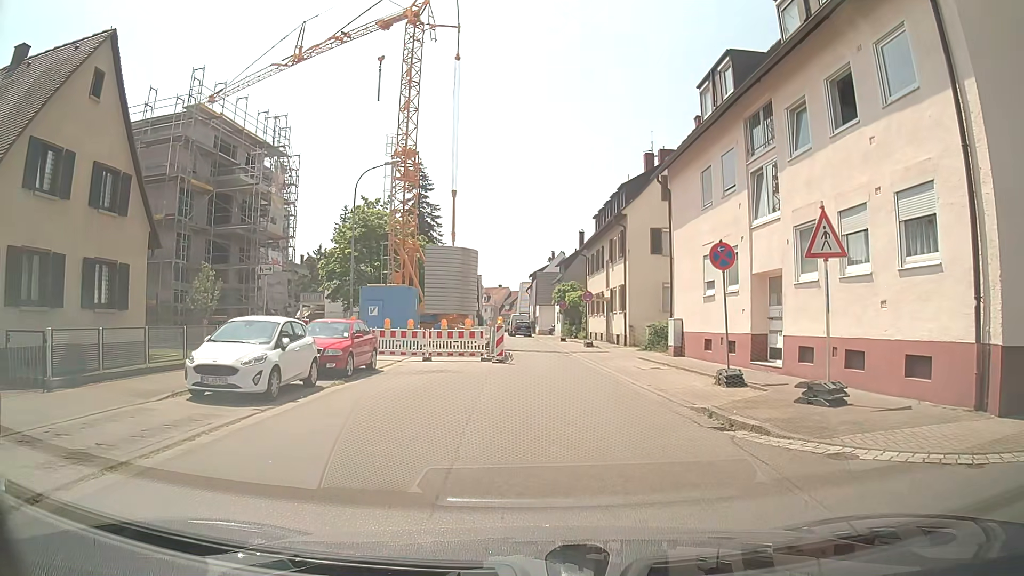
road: residential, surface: asphalt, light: Day
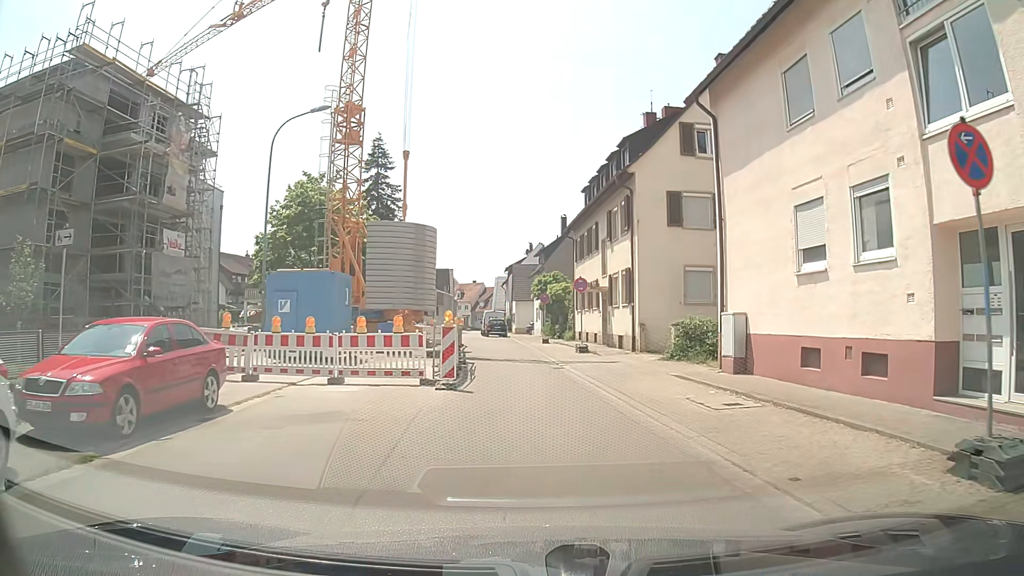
(0.0, +9.5) m; +2°
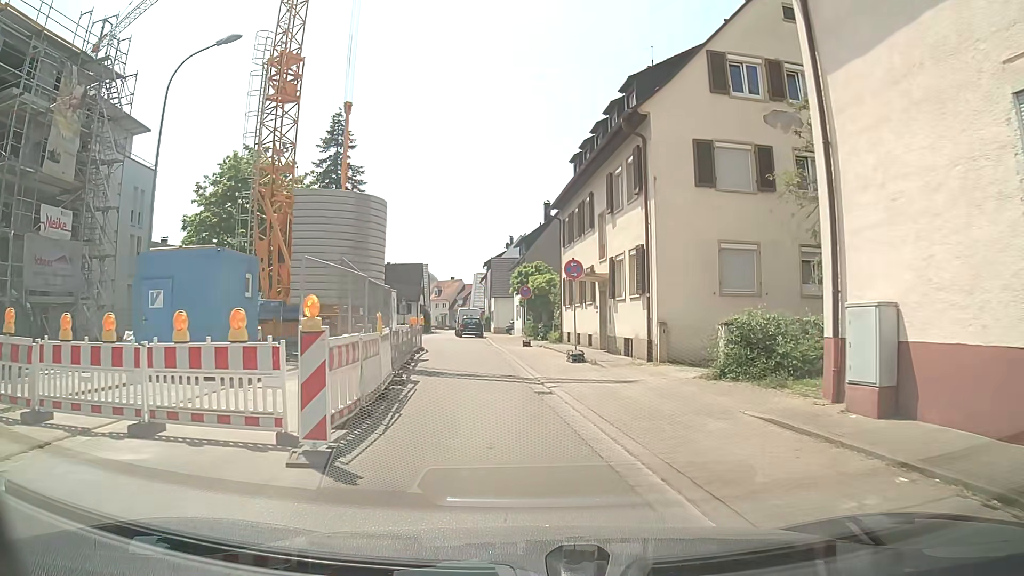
(0.0, +7.4) m; +1°
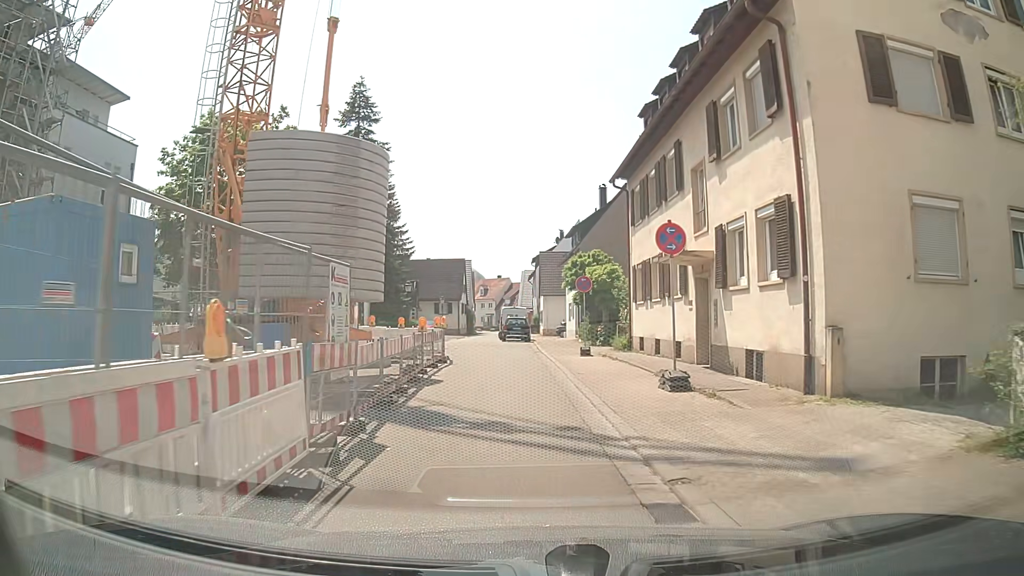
(-0.4, +7.8) m; -5°
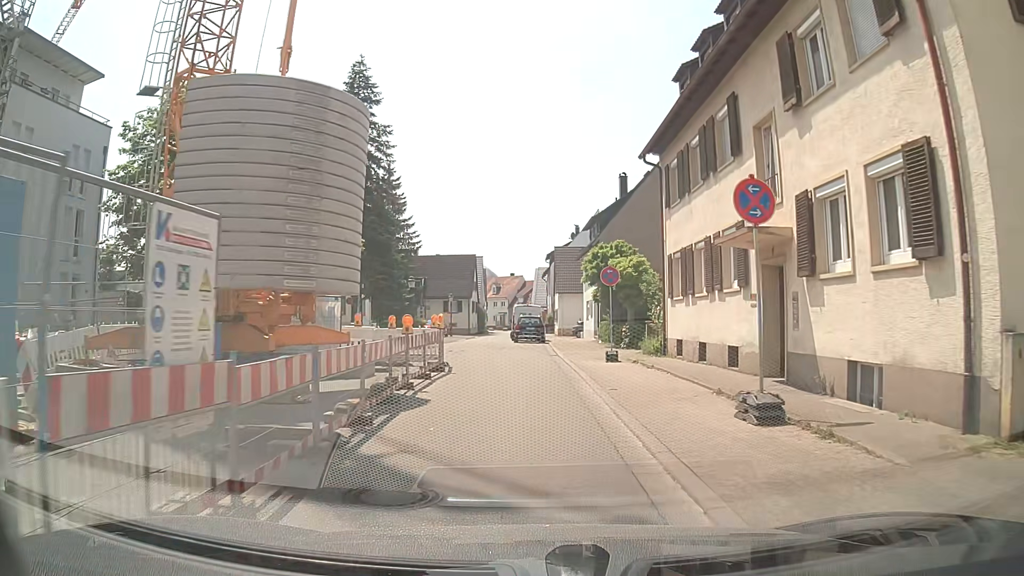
(-0.1, +4.0) m; -1°
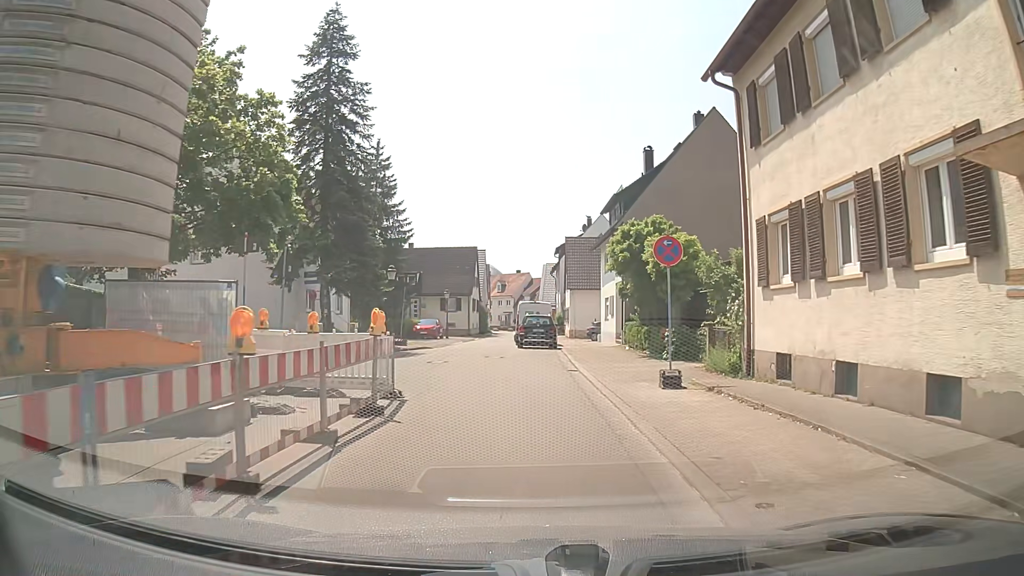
(-0.1, +7.9) m; -1°
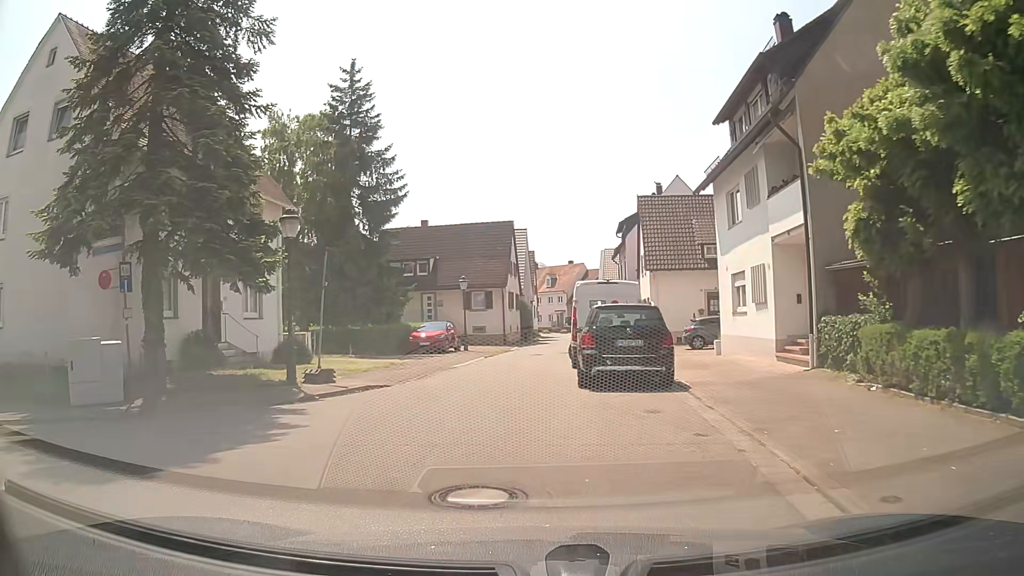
(-0.1, +19.0) m; -2°
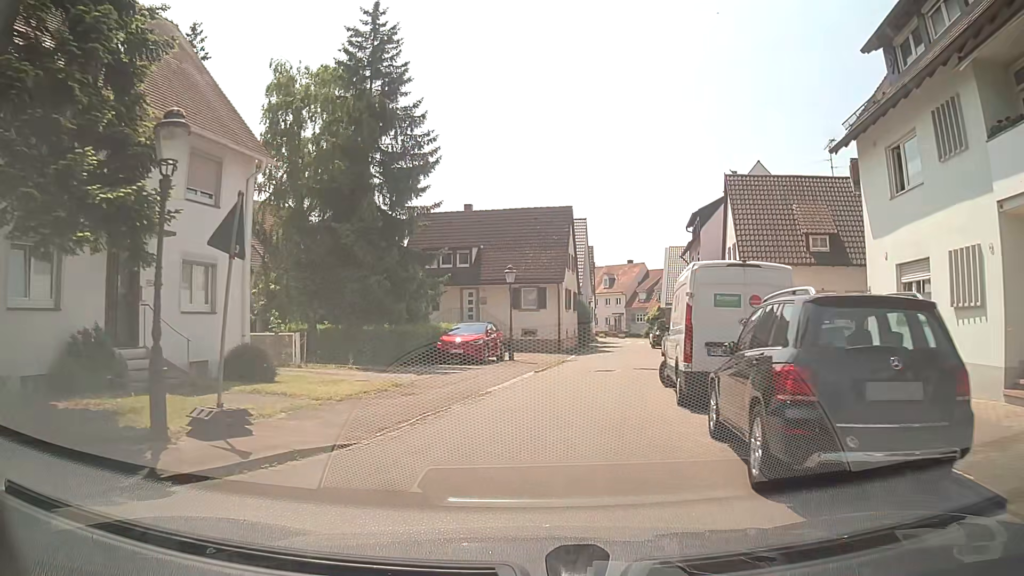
(-0.6, +7.7) m; -6°
(0, +10) (+2, +20) (+3, +30) (+5, +40) (+7, +49) (+8, +59) (+11, +69) (+12, +79) (+10, +88) (+3, +96) m
